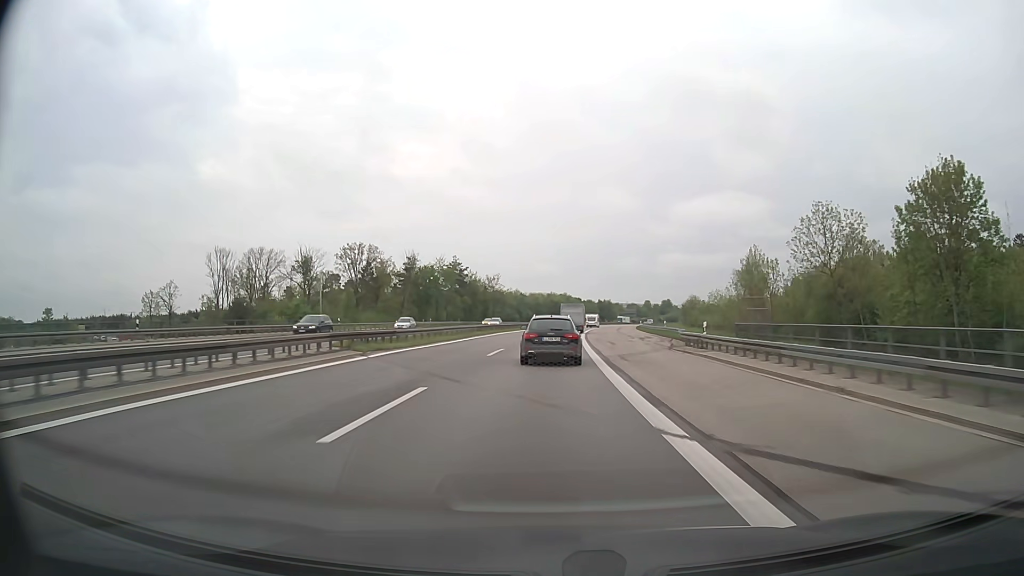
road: motorway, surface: asphalt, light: Day
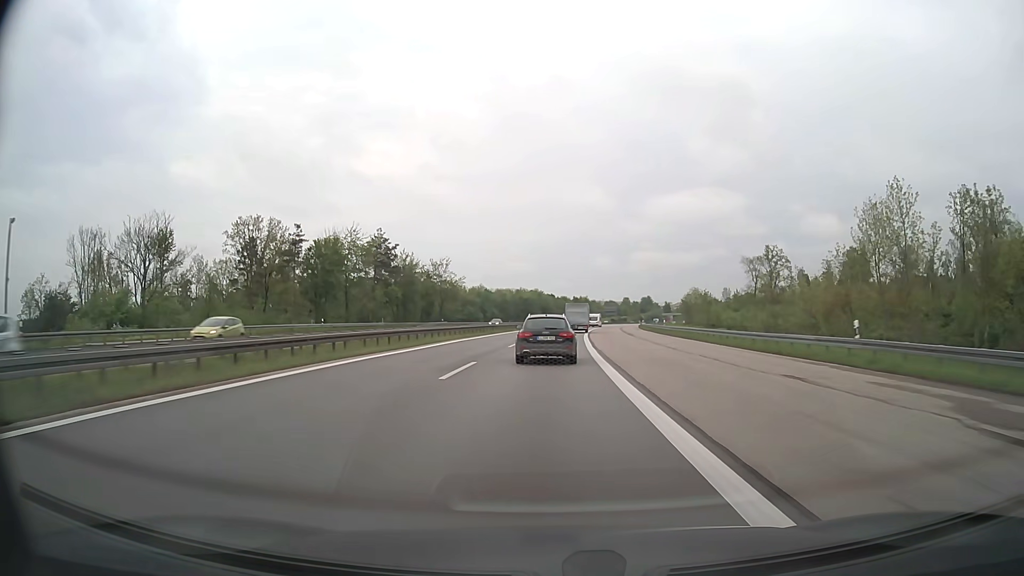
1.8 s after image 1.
(+1.0, +46.0) m; +2°
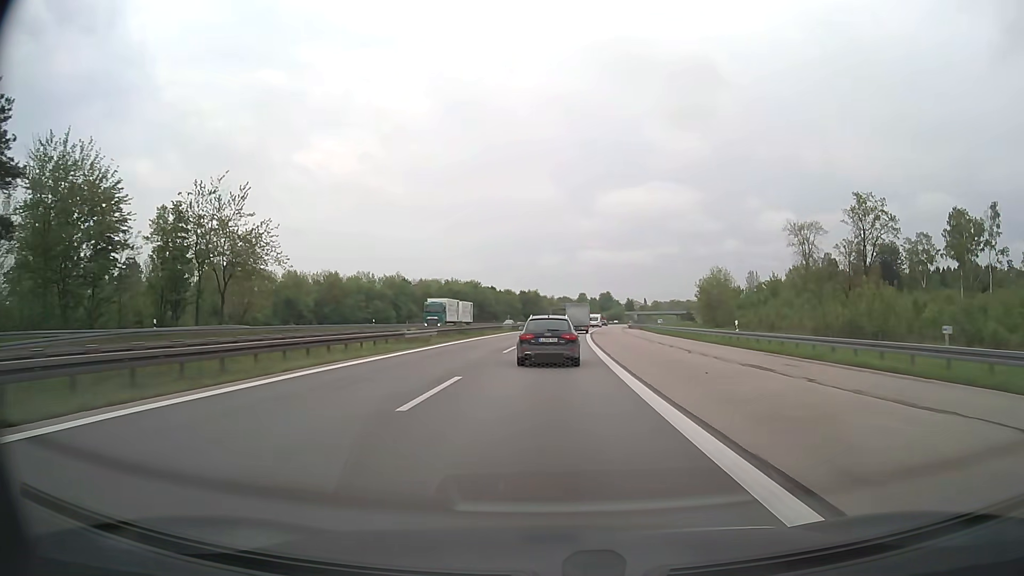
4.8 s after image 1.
(+2.9, +76.8) m; +4°
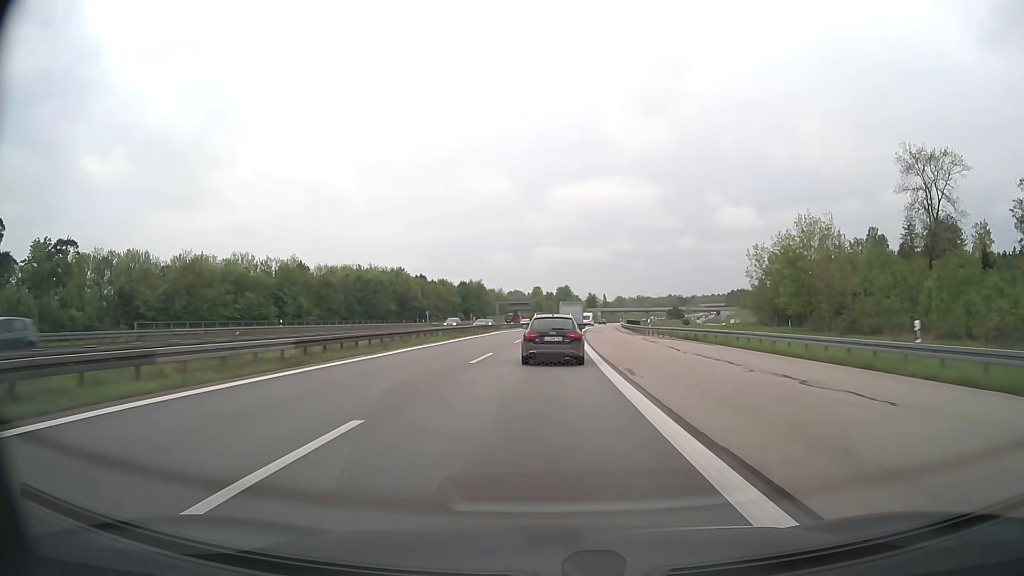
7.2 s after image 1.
(+2.2, +61.1) m; +4°
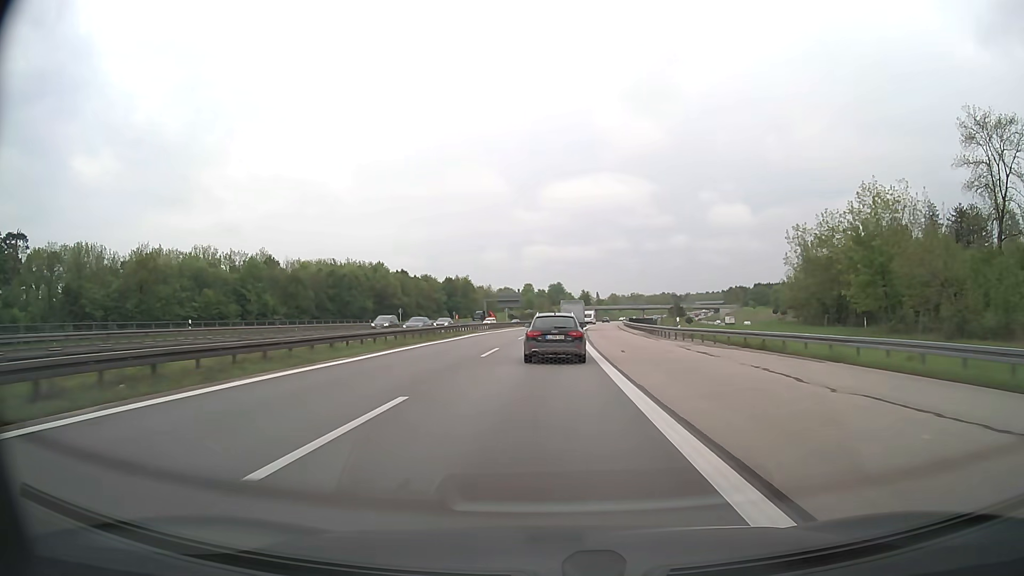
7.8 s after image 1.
(+0.1, +15.3) m; +1°
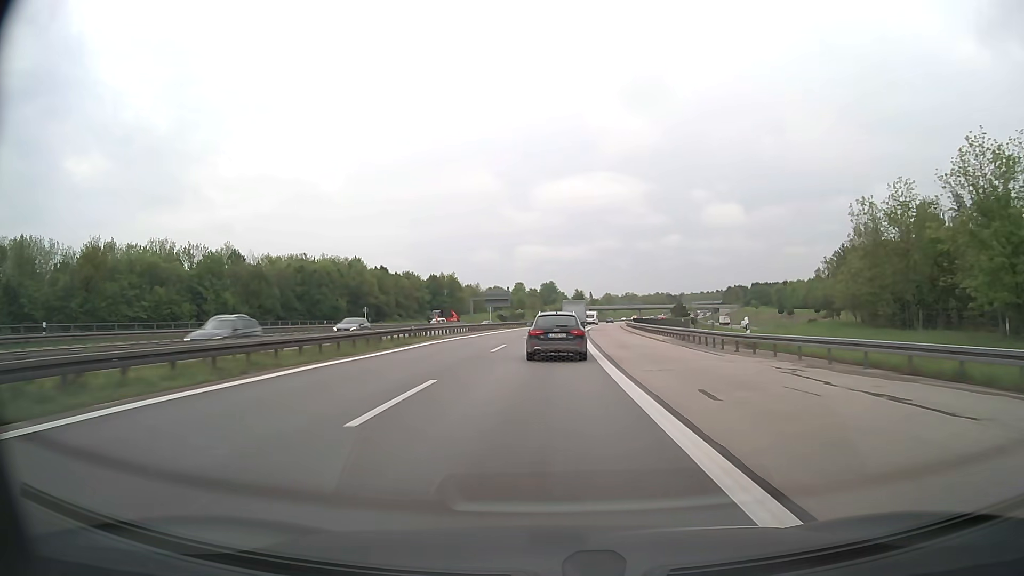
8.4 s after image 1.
(+0.1, +15.2) m; +1°
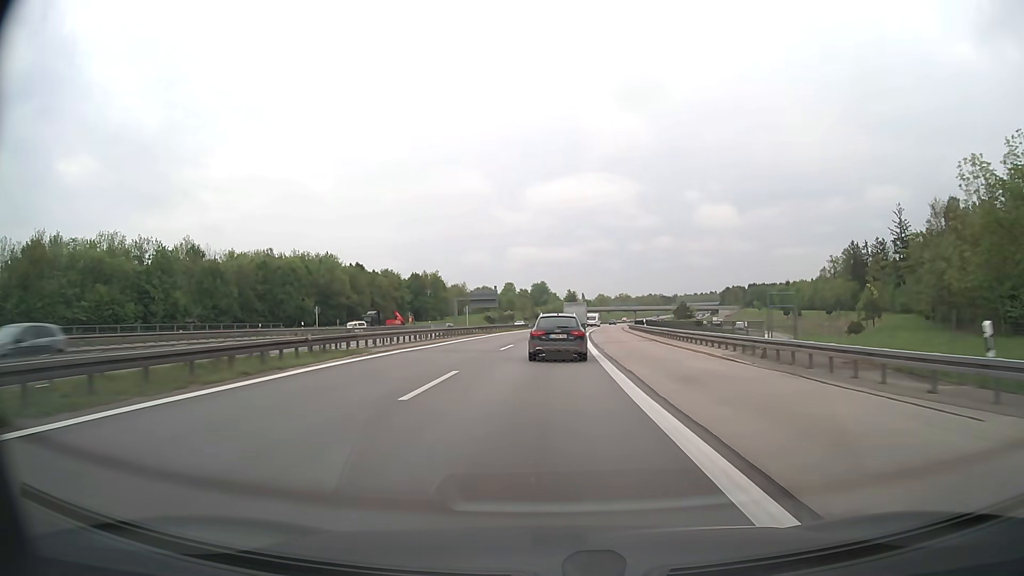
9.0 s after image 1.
(+0.1, +15.1) m; +1°
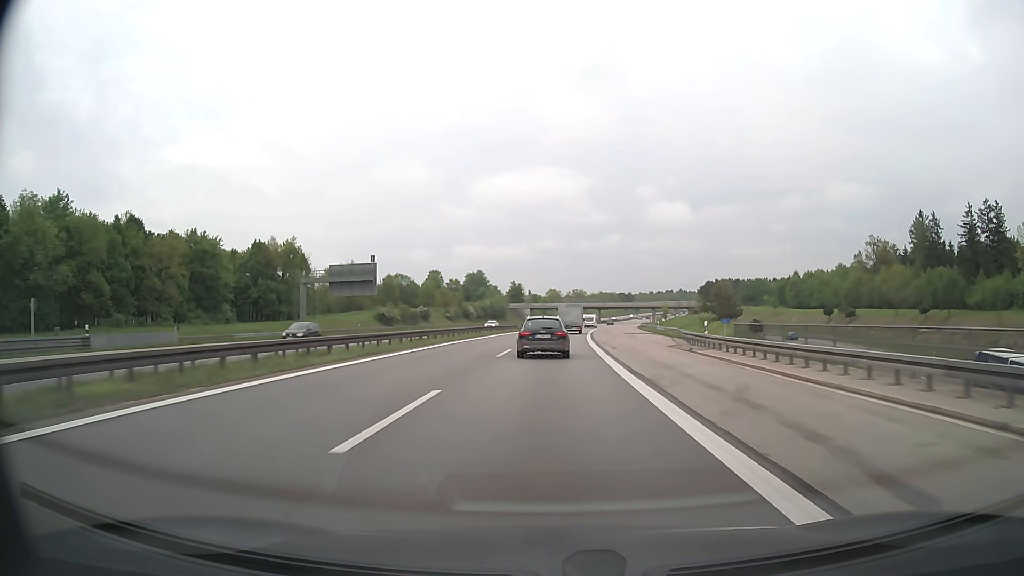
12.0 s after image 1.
(+3.0, +76.3) m; +5°
(0, +10) (0, +20) (+1, +30) (+1, +40) (+2, +50) (+2, +60) (+3, +70) (+4, +80) (+5, +90) (+6, +100) m
